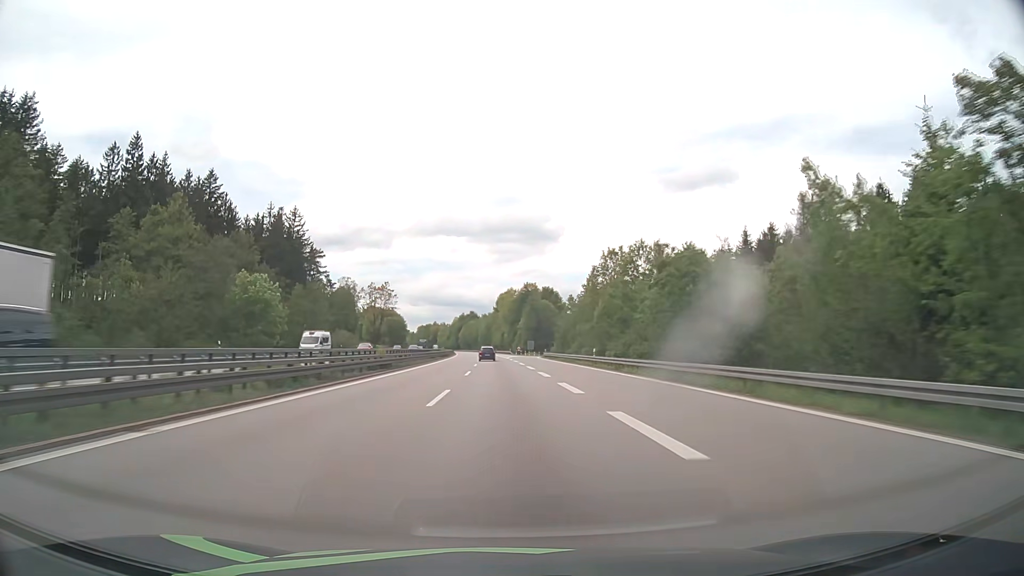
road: motorway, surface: asphalt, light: Day
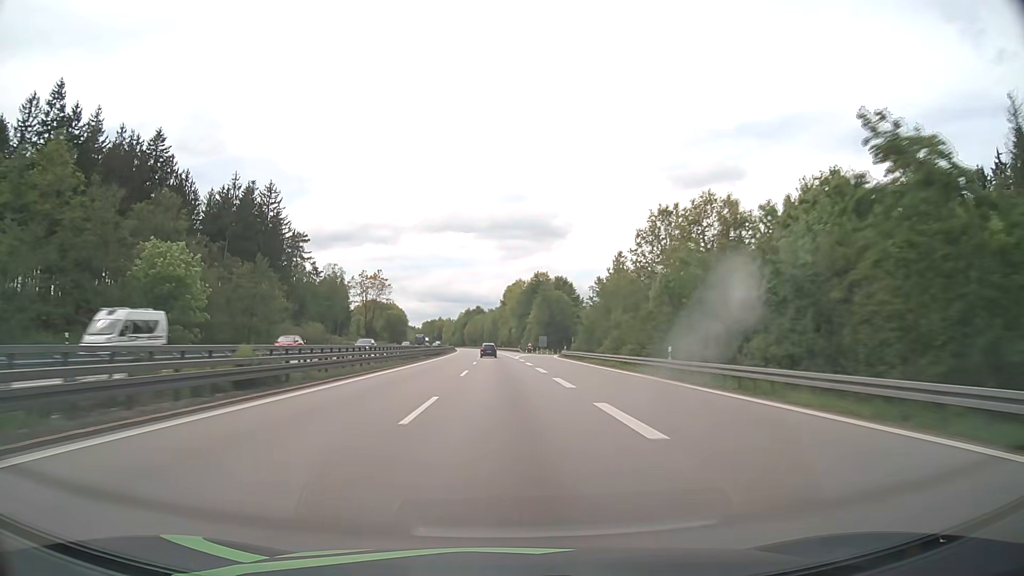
(-0.2, +22.1) m; -1°
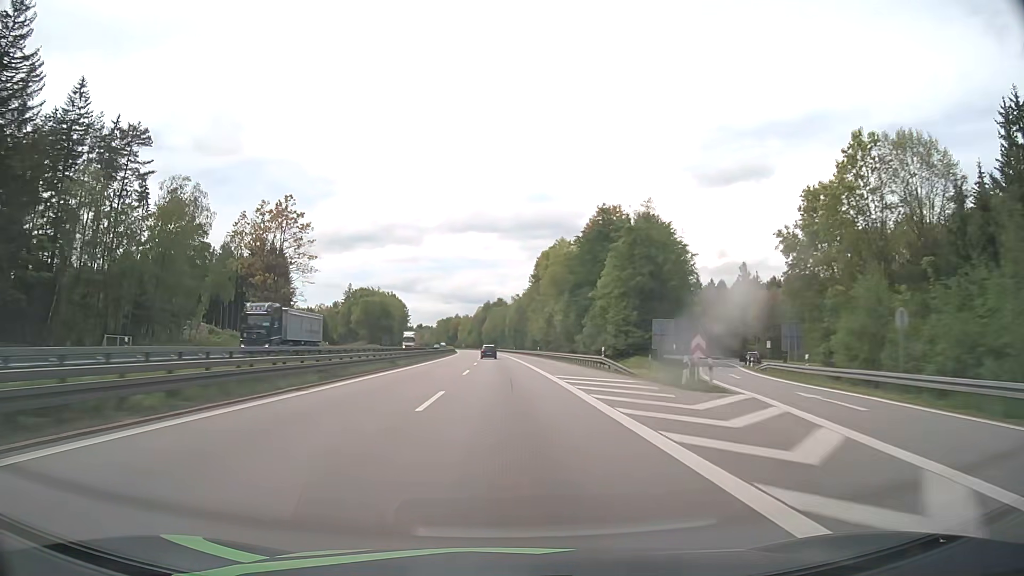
(-1.9, +88.7) m; -2°
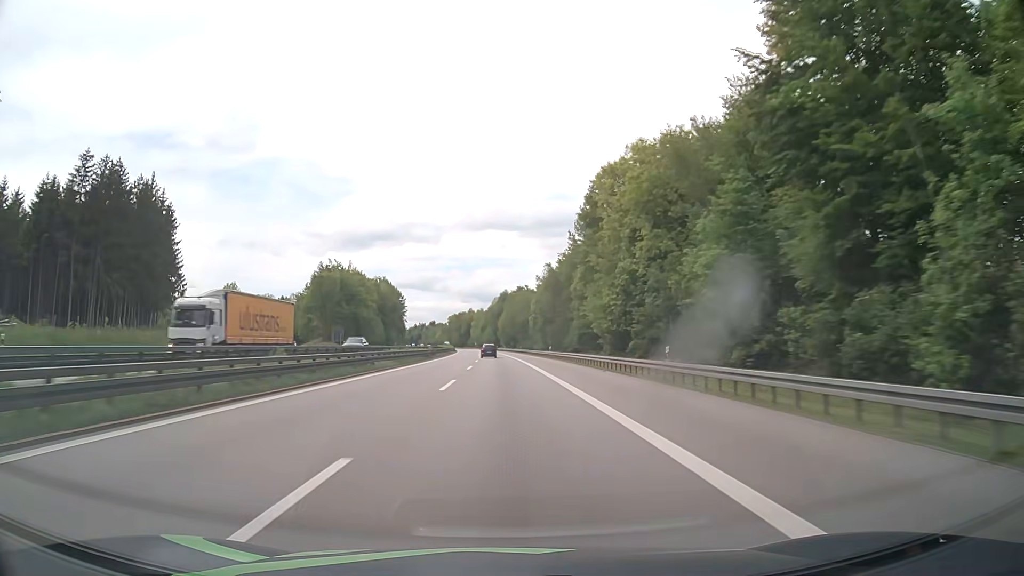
(-0.9, +66.7) m; -2°
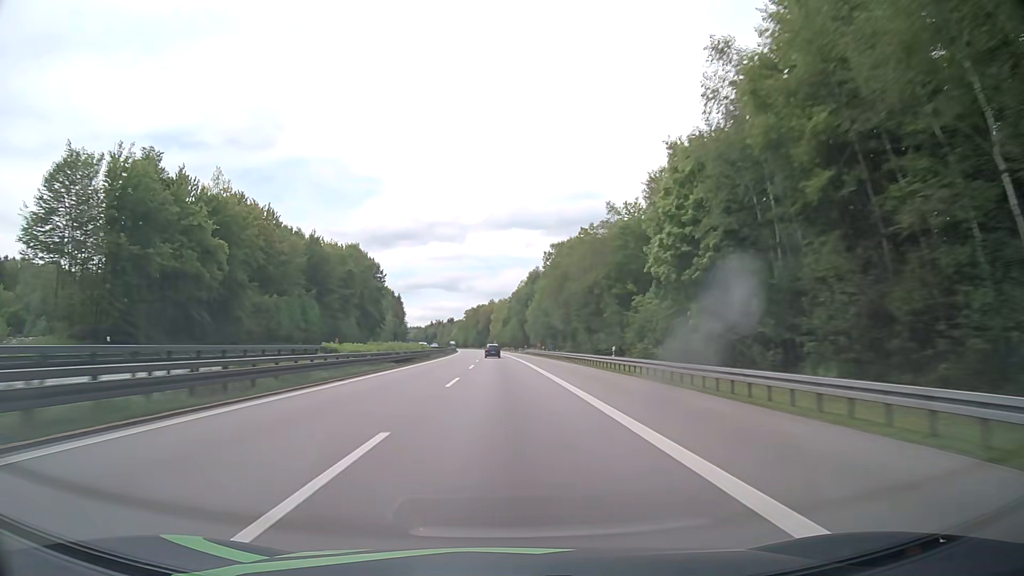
(-1.5, +89.0) m; -2°
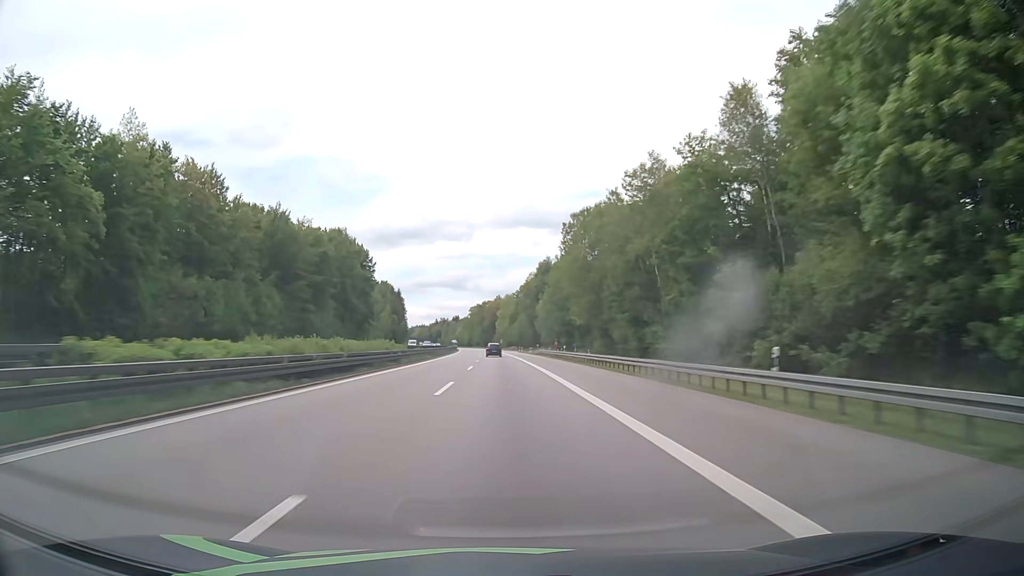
(-0.2, +22.3) m; -1°
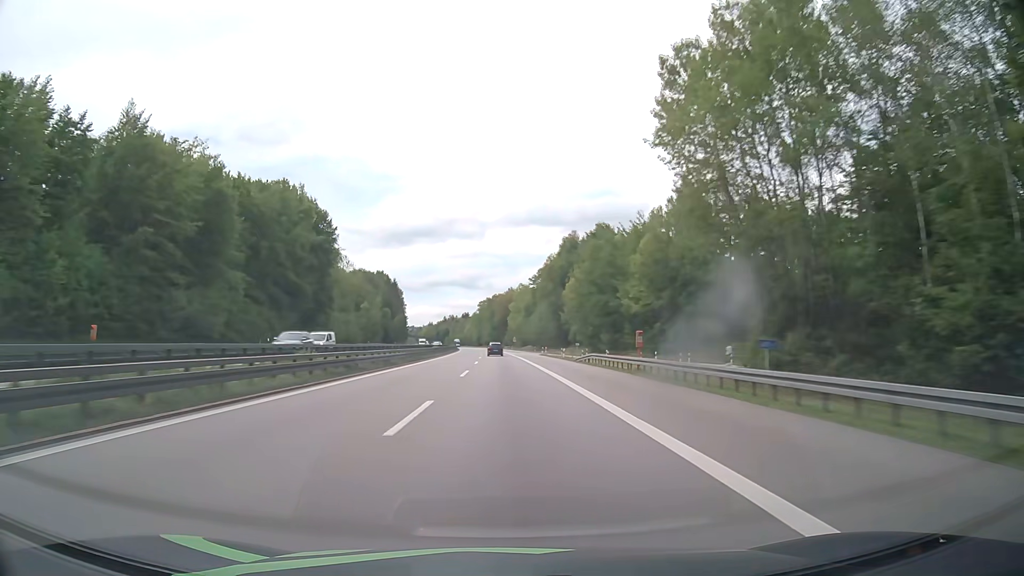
(-0.4, +44.5) m; -1°
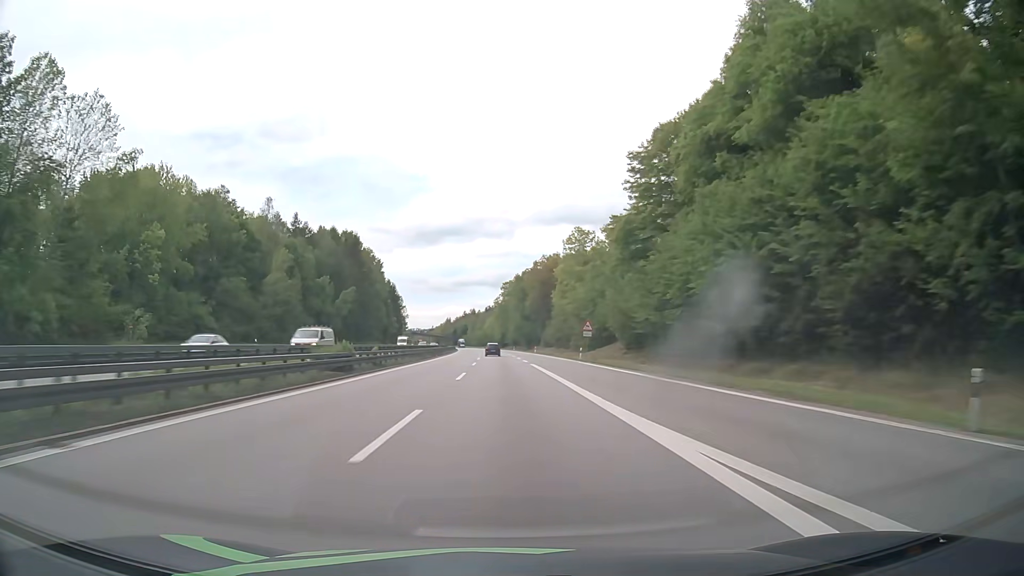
(-2.3, +111.3) m; -3°
(0, +10) (0, +20) (0, +30) (0, +40) (0, +50) (-1, +60) (-1, +70) (-1, +80) (-1, +90) (-2, +100) m
